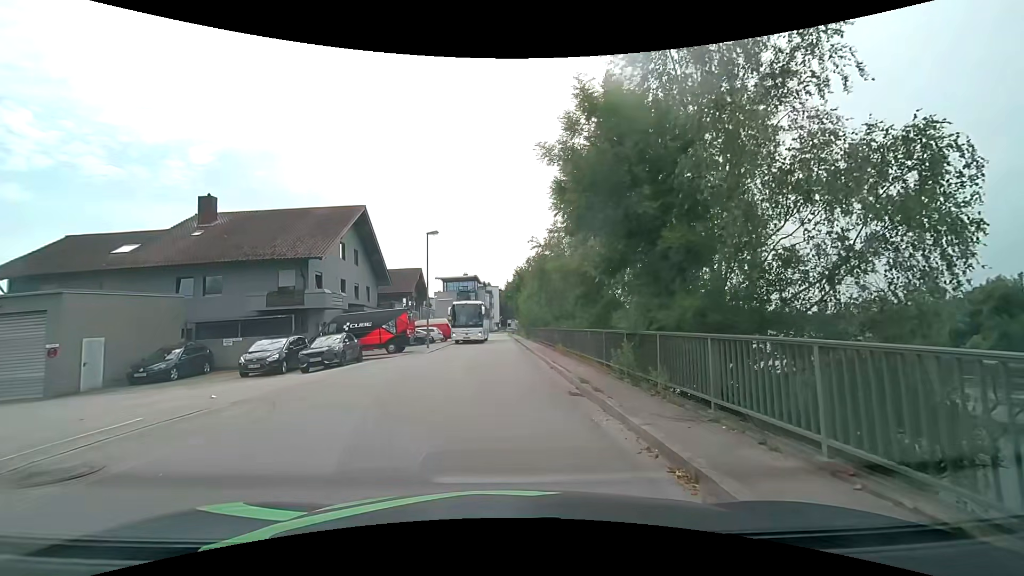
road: unclassified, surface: asphalt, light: Day
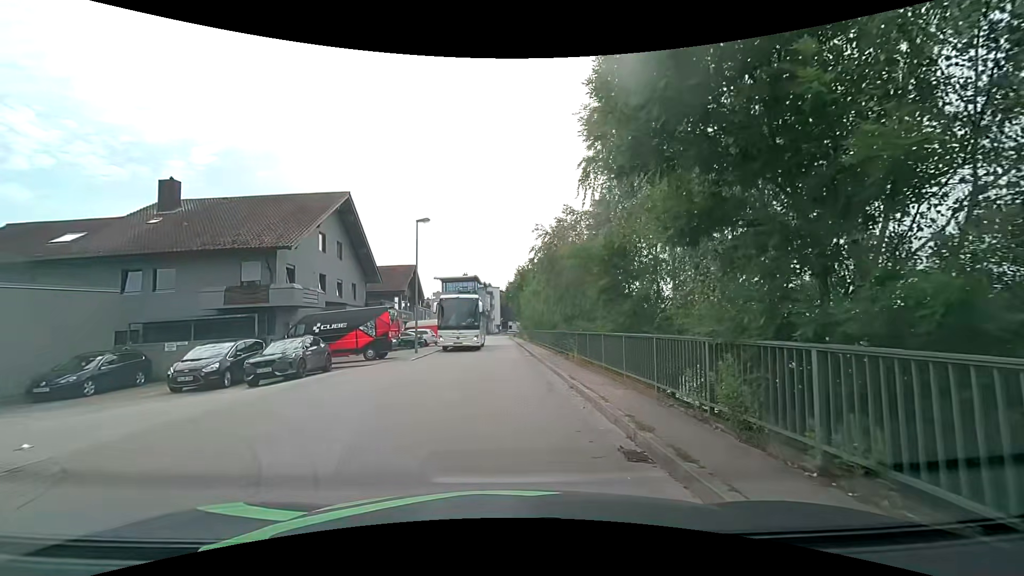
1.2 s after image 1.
(0.0, +4.5) m; -1°
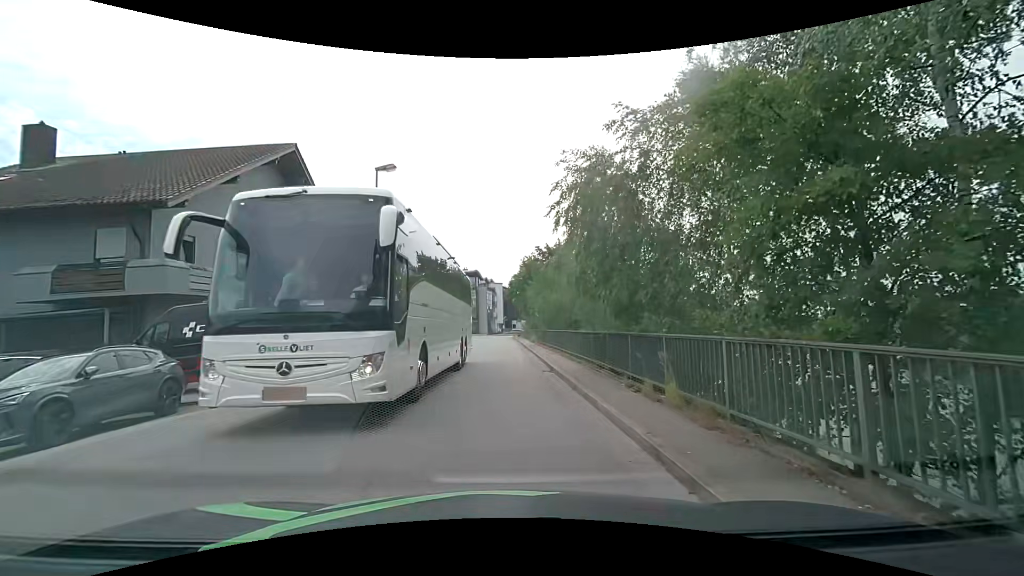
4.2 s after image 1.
(+0.1, +9.6) m; -1°
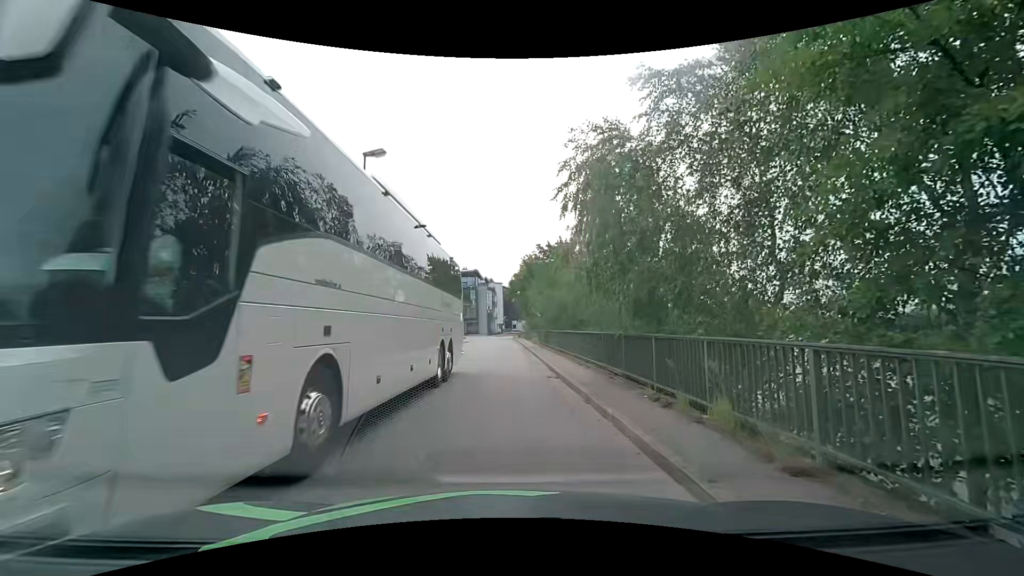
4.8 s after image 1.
(0.0, +1.7) m; +2°
(0, +10) (-1, +20) (-1, +30) (-1, +40) (-1, +50) (-1, +60) (-2, +70) (-3, +80) (-7, +89) (-16, +94) m
